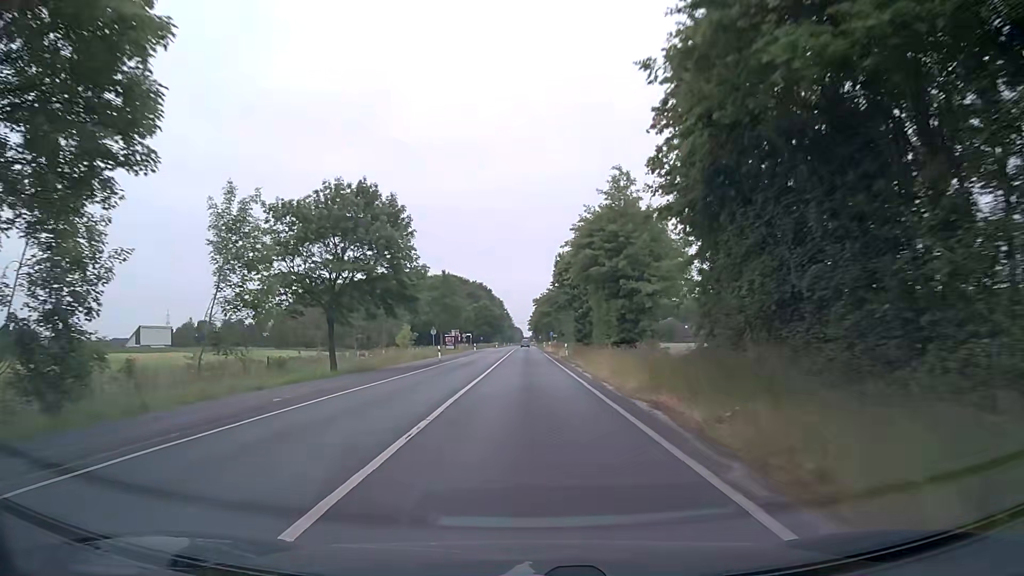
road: secondary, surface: asphalt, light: Day
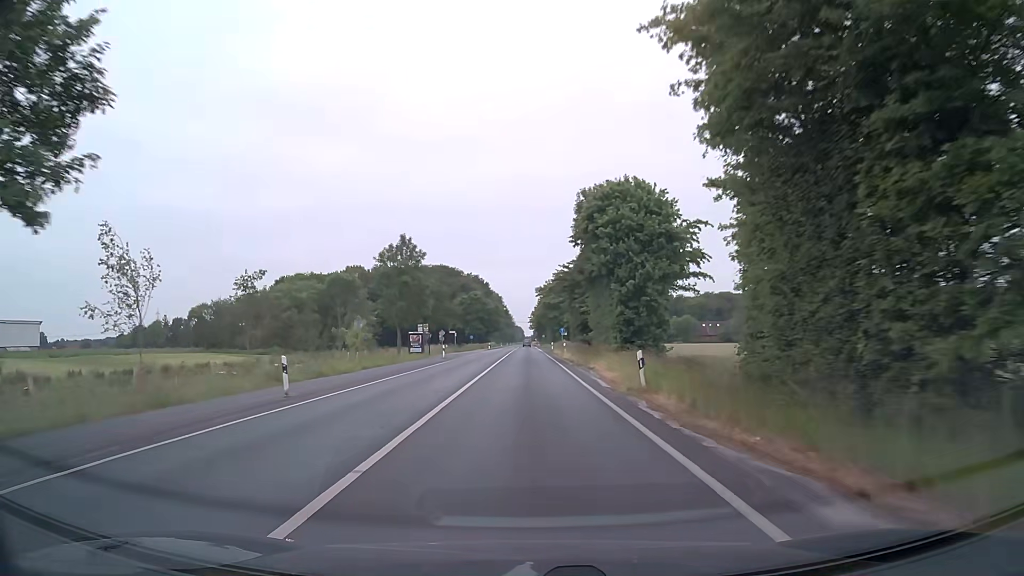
(0.0, +32.3) m; 0°
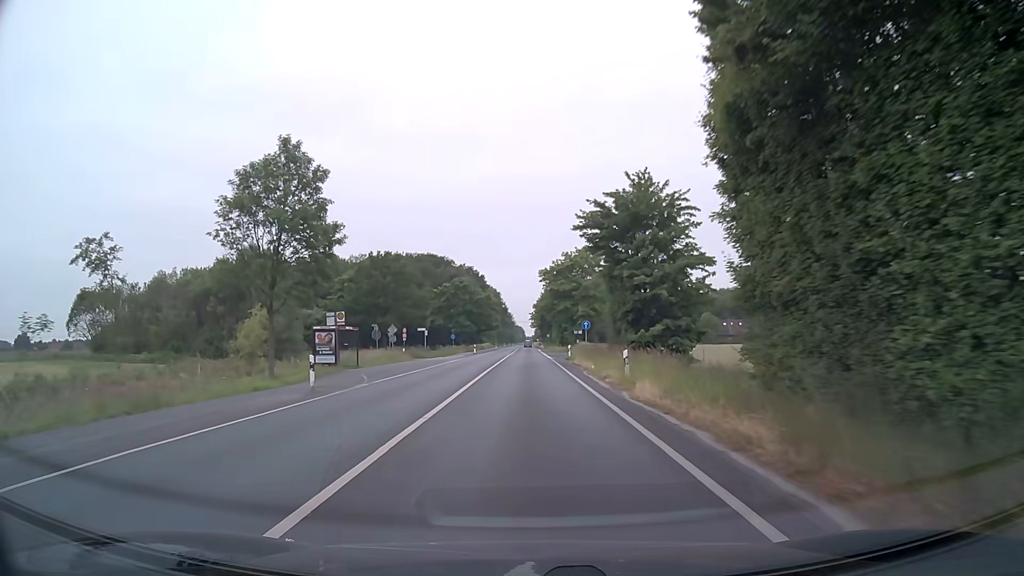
(0.0, +32.3) m; 0°
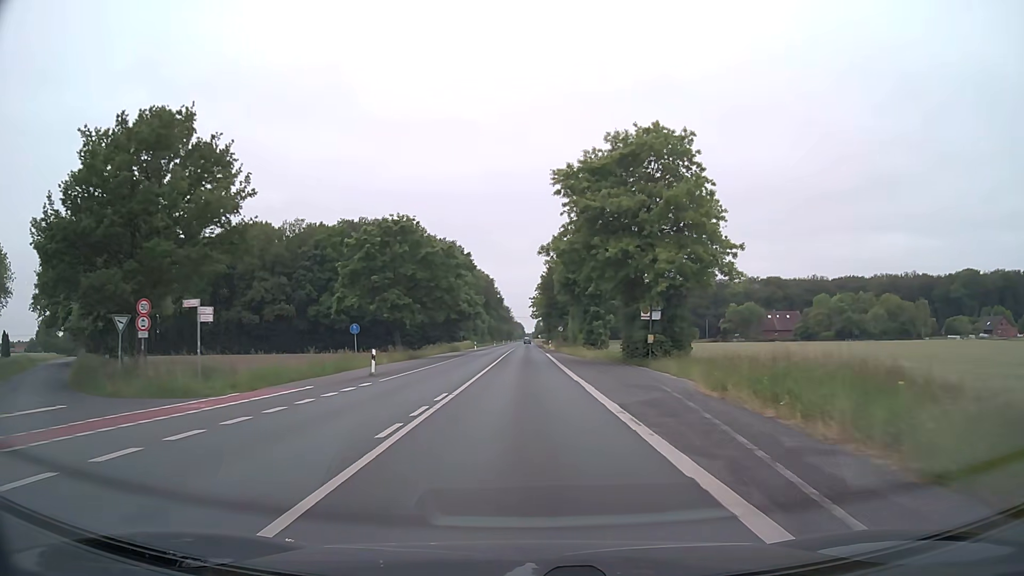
(+0.3, +53.9) m; 0°
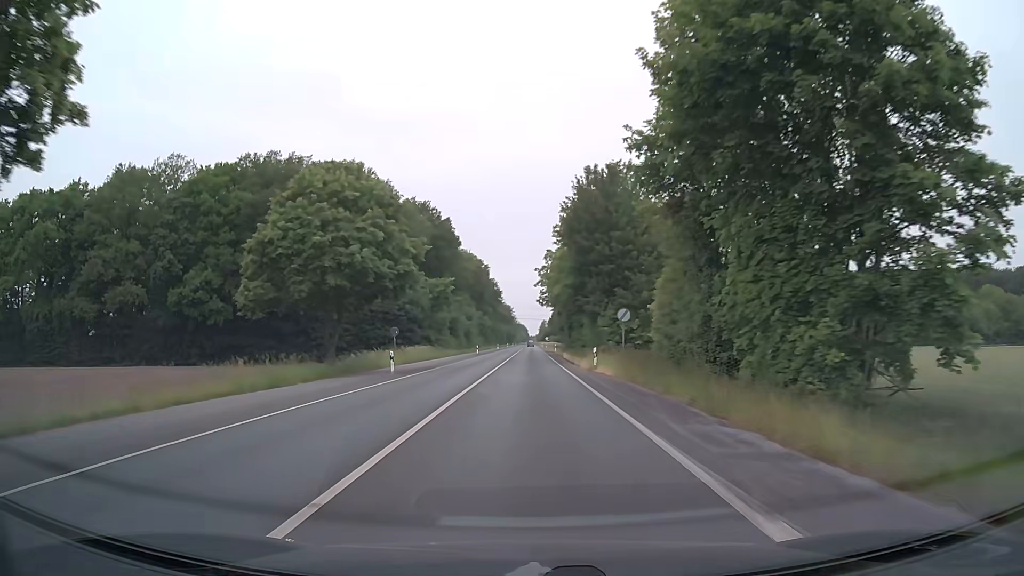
(-0.2, +54.0) m; 0°
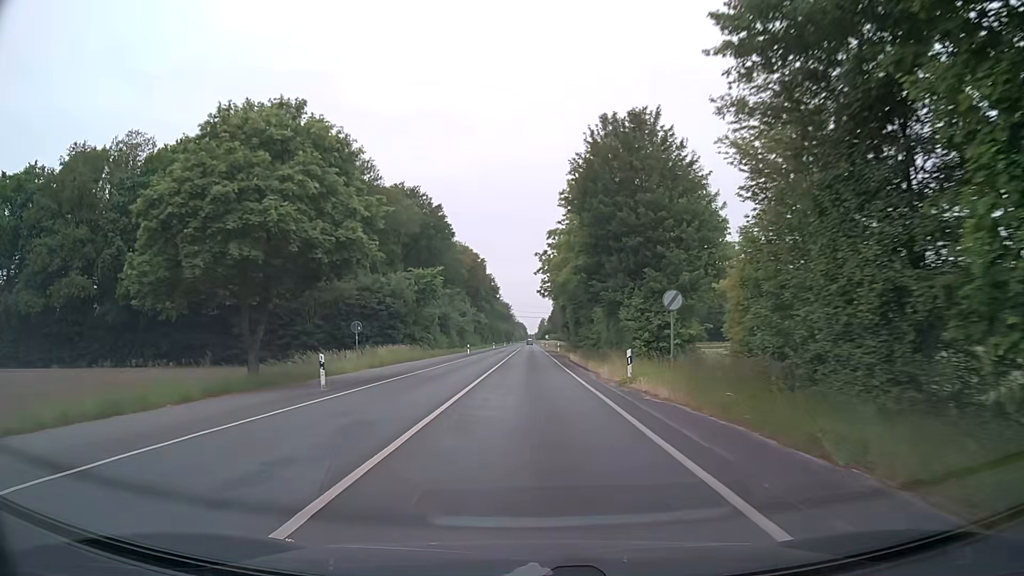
(0.0, +10.8) m; 0°
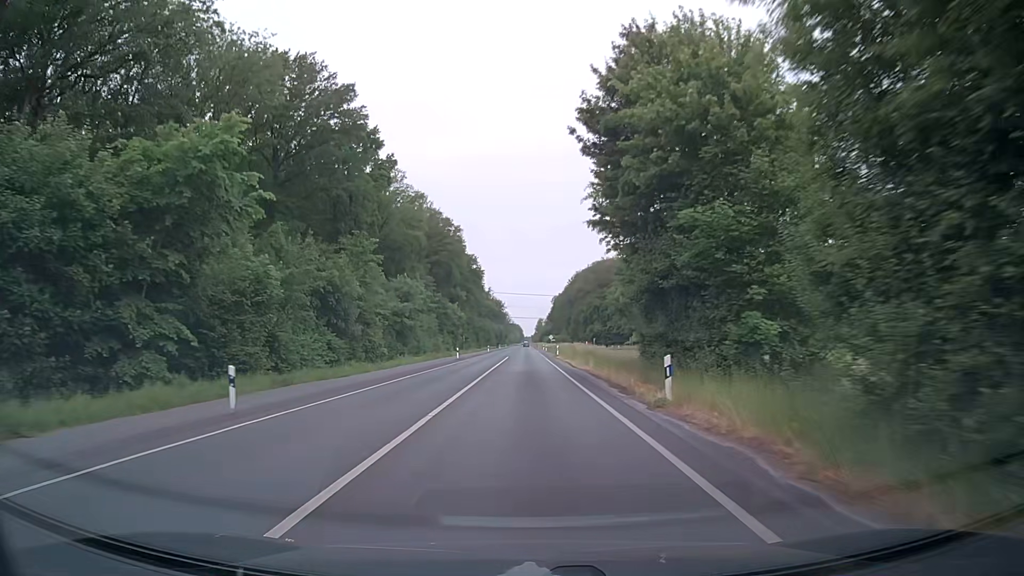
(0.0, +57.0) m; 0°
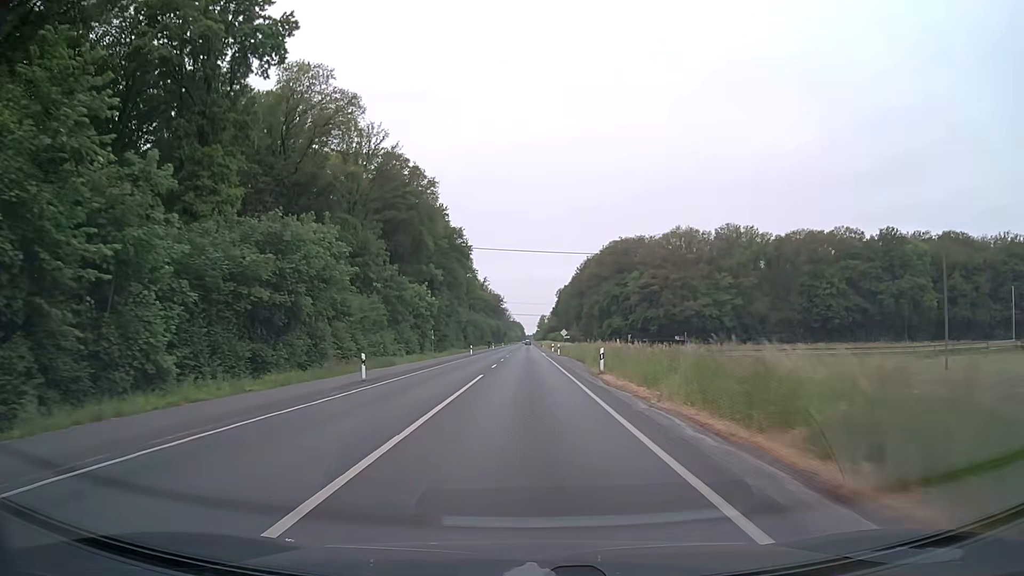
(-0.1, +37.7) m; 0°
(0, +10) (0, +20) (0, +30) (0, +40) (0, +50) (0, +60) (-1, +70) (-1, +80) (-1, +90) (-1, +100) m
